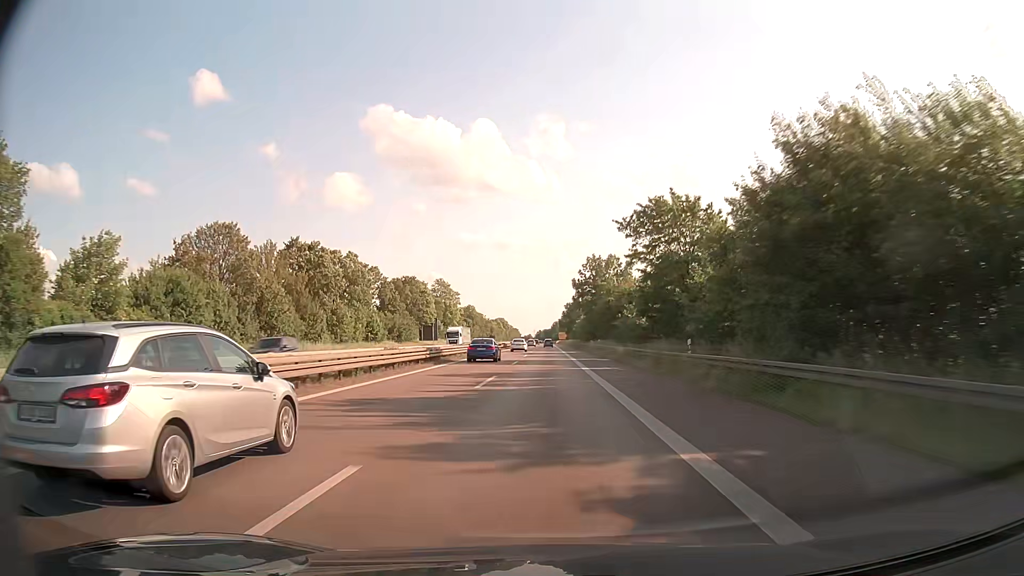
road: trunk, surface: asphalt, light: Day
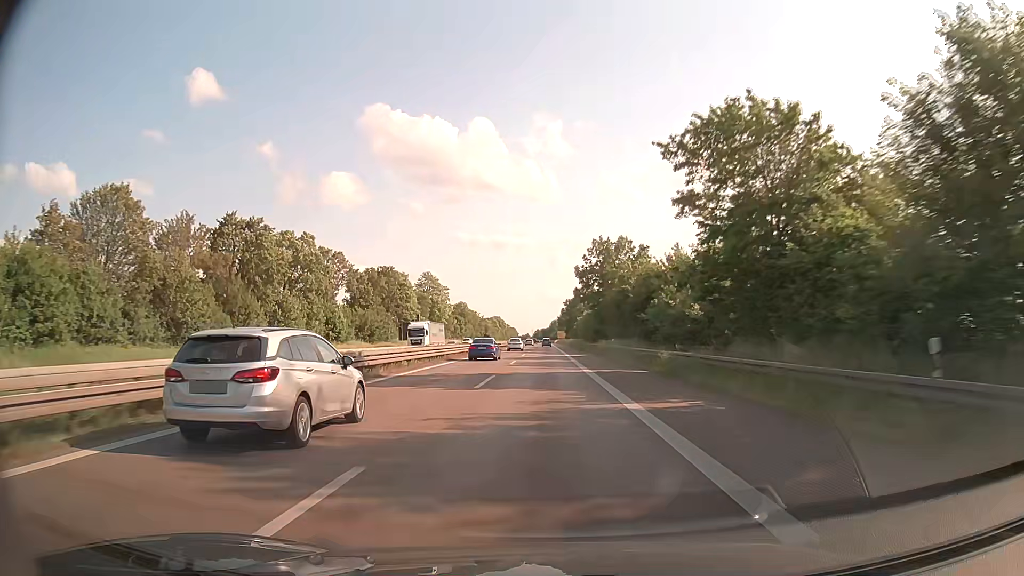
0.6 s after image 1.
(+0.1, +18.1) m; 0°
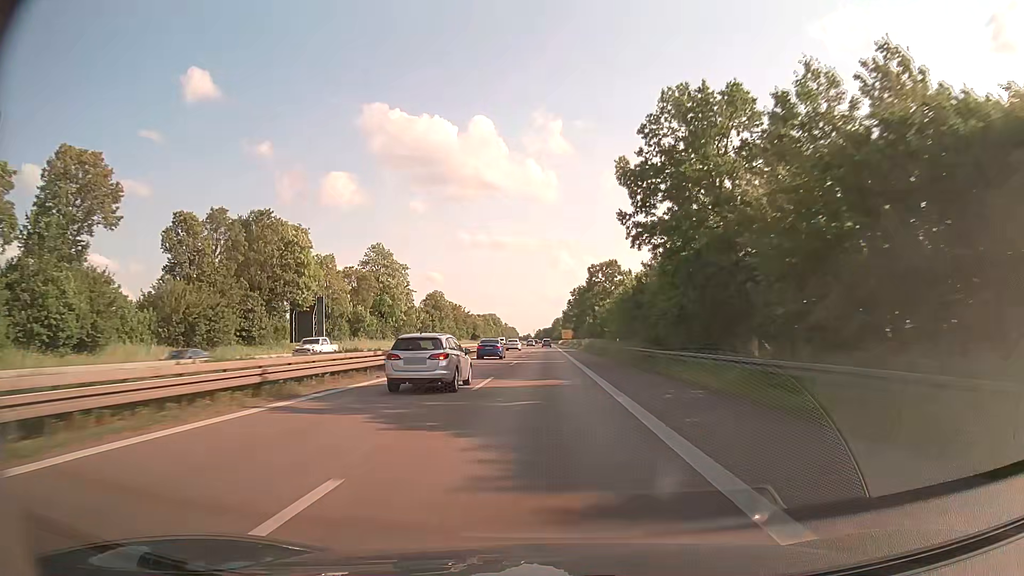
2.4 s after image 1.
(+0.1, +54.5) m; 0°
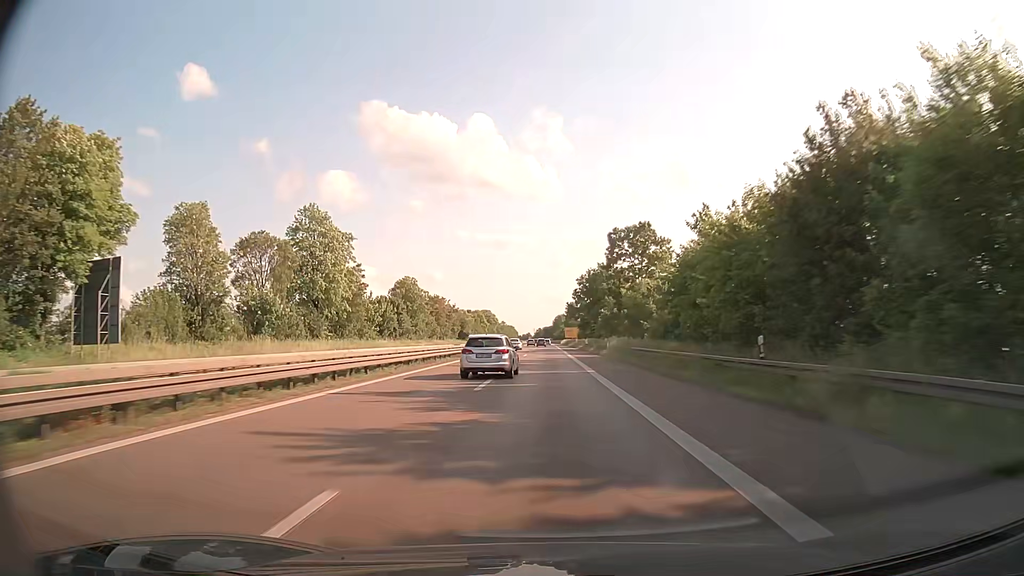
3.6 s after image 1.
(0.0, +36.6) m; 0°
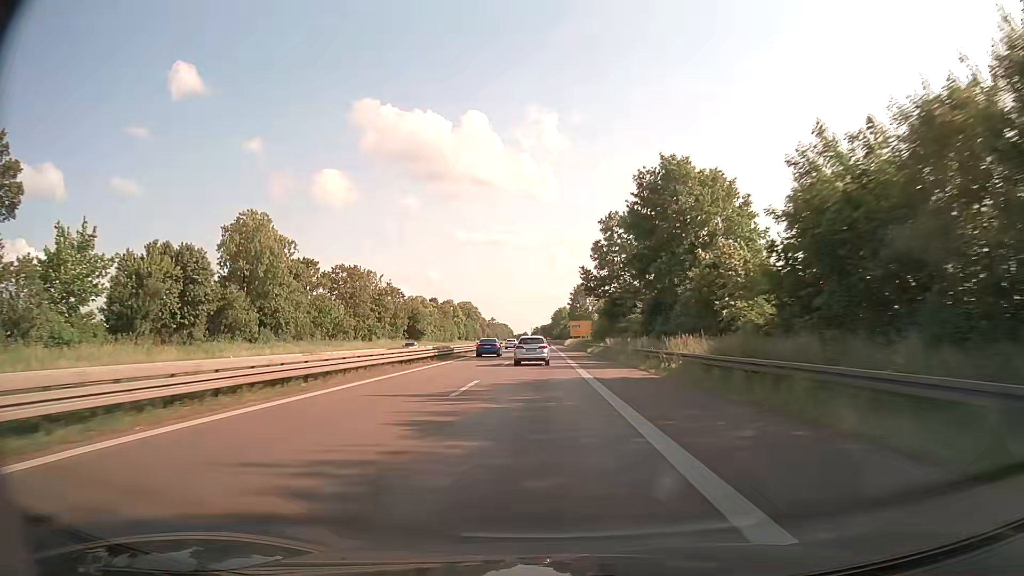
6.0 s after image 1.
(+0.8, +73.7) m; +1°
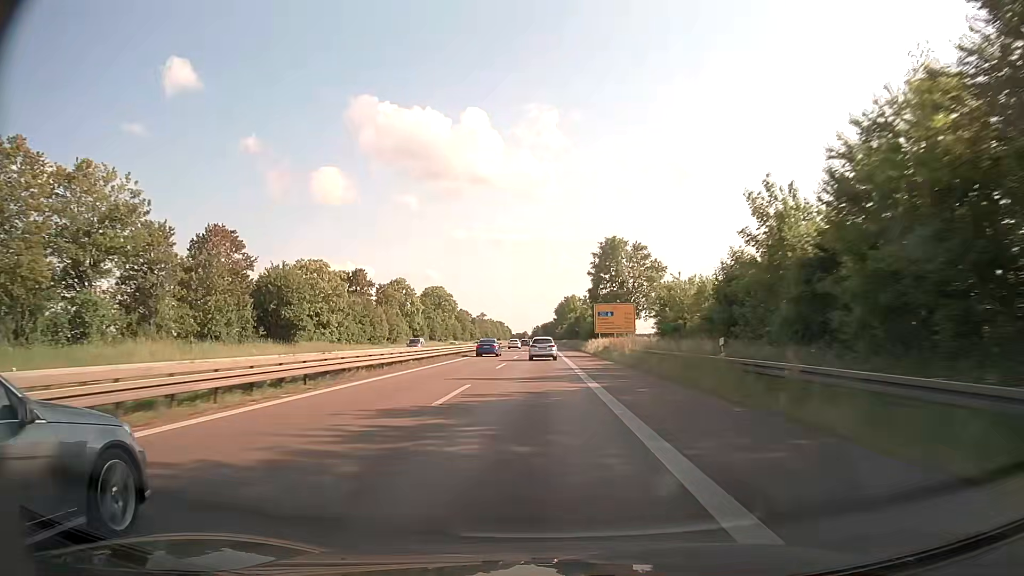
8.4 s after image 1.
(-0.2, +74.0) m; 0°
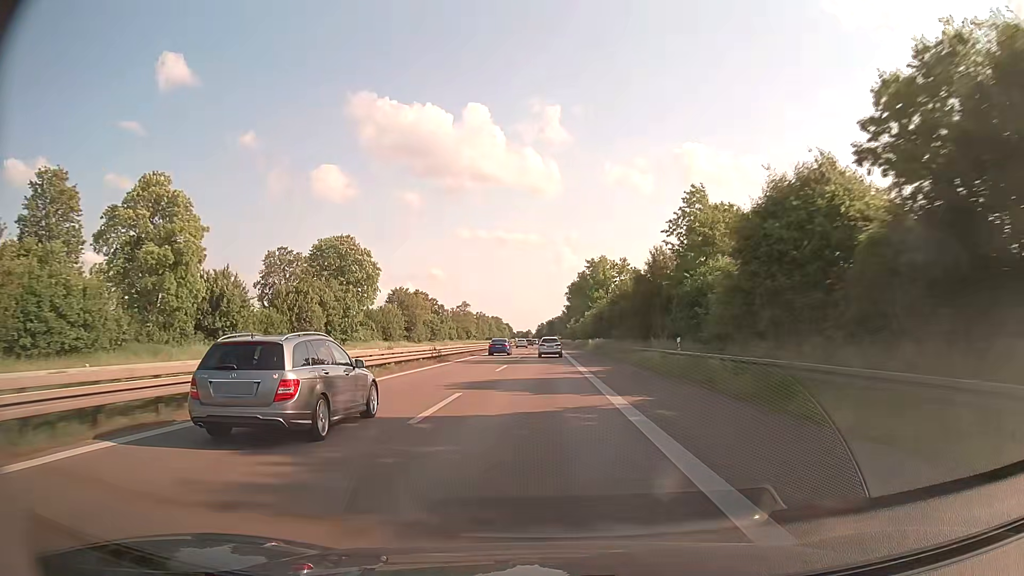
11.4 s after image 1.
(-0.4, +92.9) m; 0°
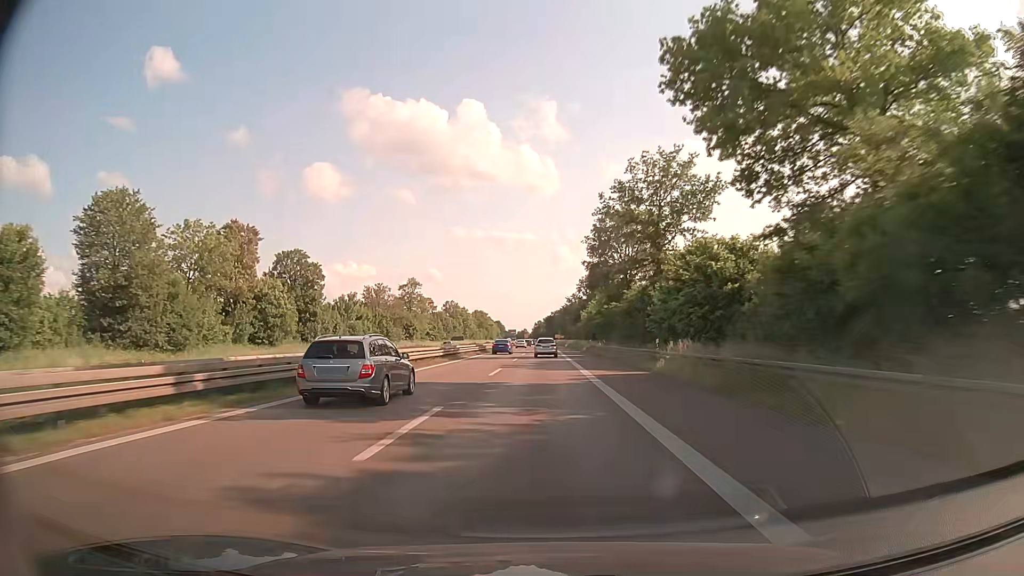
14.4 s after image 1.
(-0.1, +93.4) m; 0°
(0, +10) (0, +20) (0, +30) (0, +40) (0, +50) (0, +60) (0, +70) (0, +80) (0, +90) (0, +100) m
